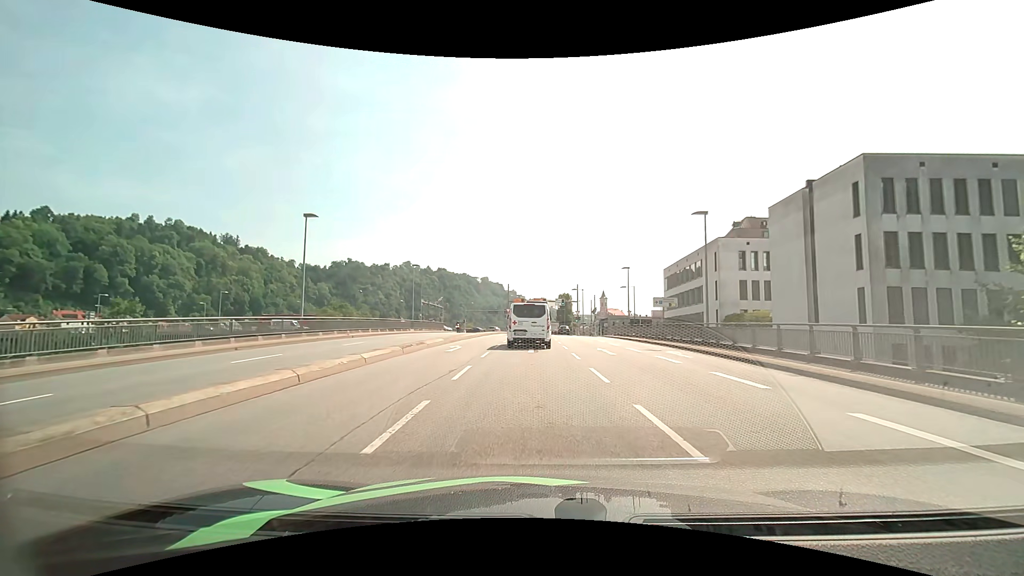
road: primary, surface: asphalt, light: Day
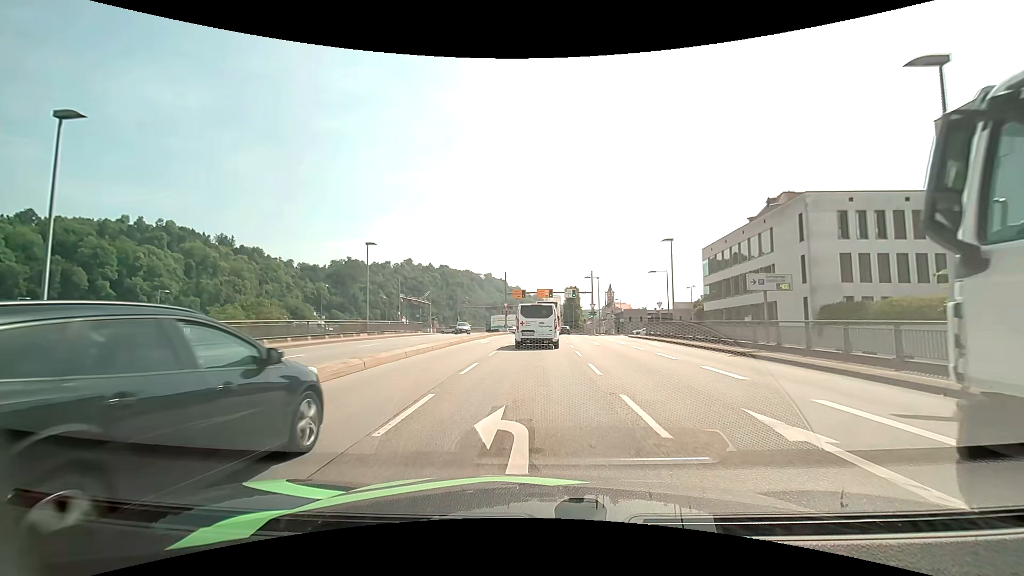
(0.0, +17.0) m; 0°
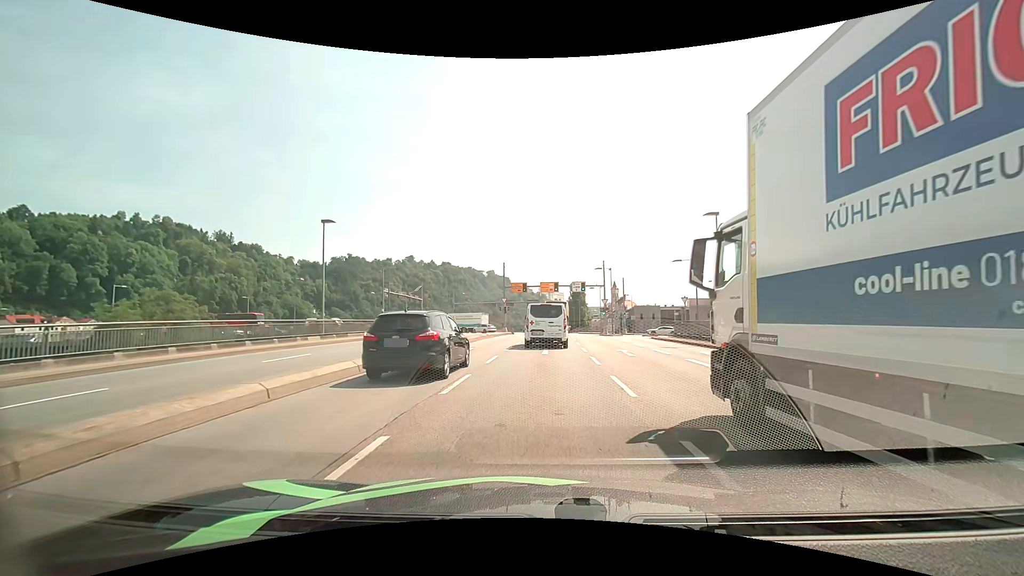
(-0.2, +9.4) m; -1°
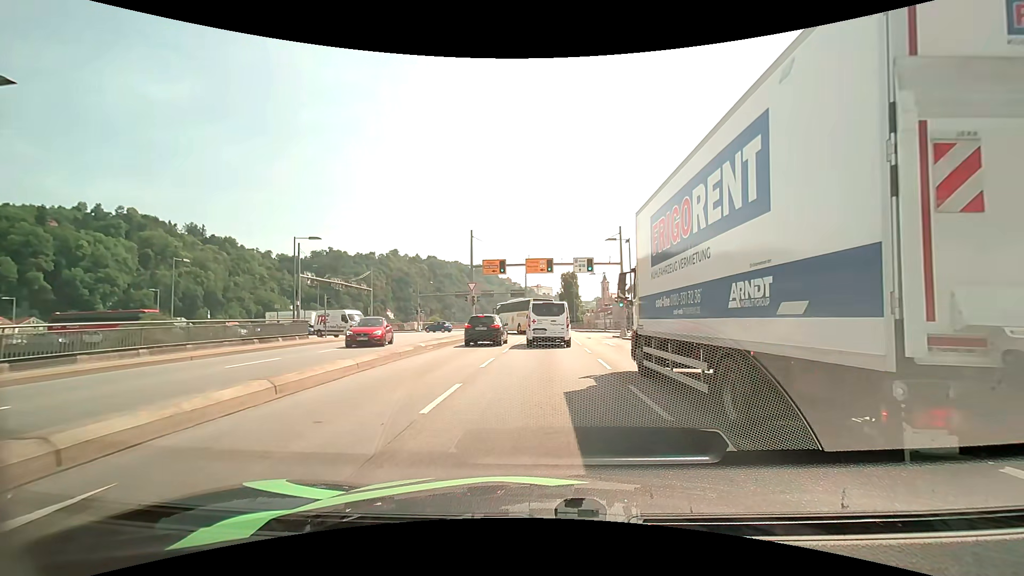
(+0.2, +19.8) m; +1°
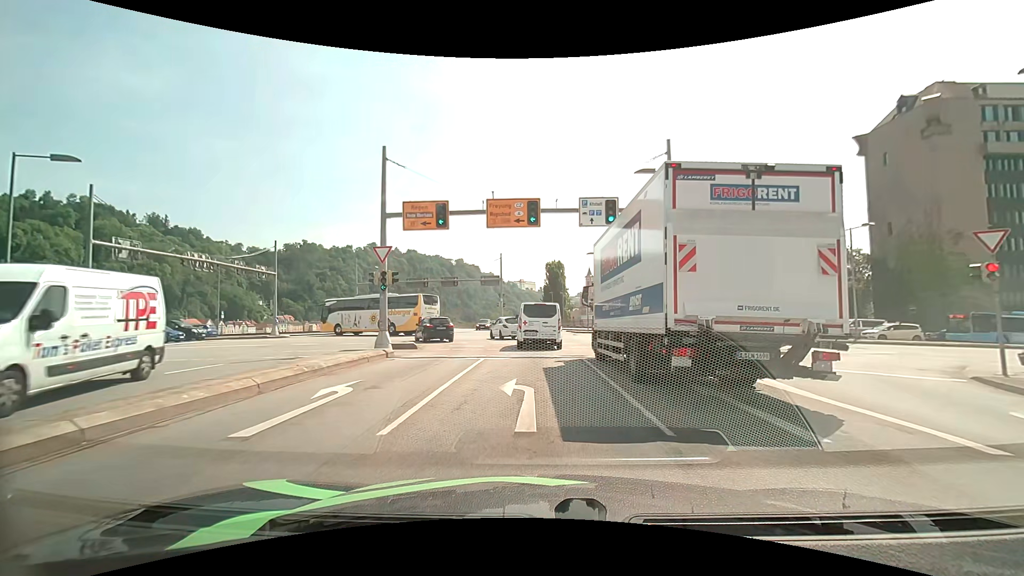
(+0.4, +19.2) m; +2°
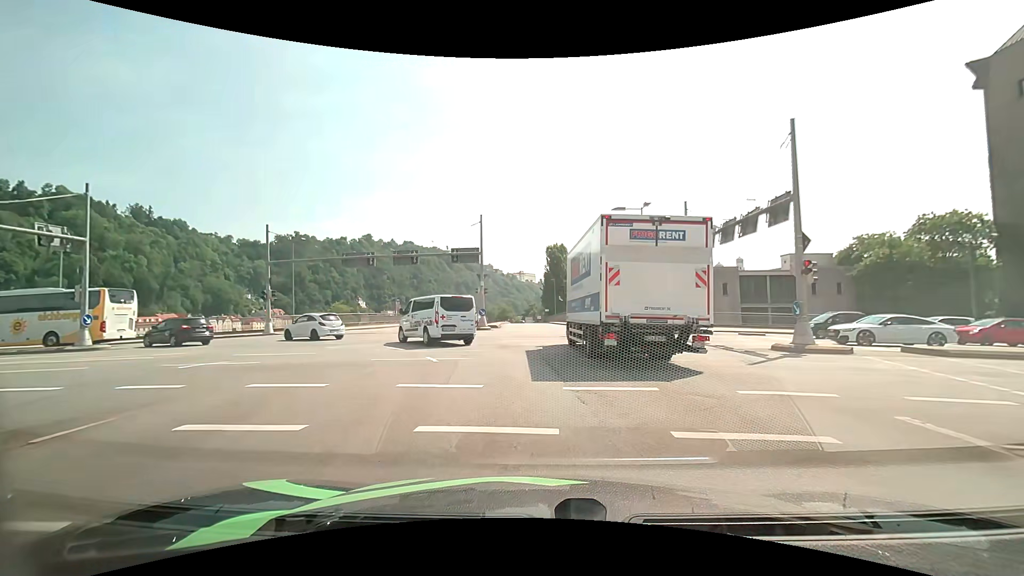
(+0.1, +18.5) m; +1°
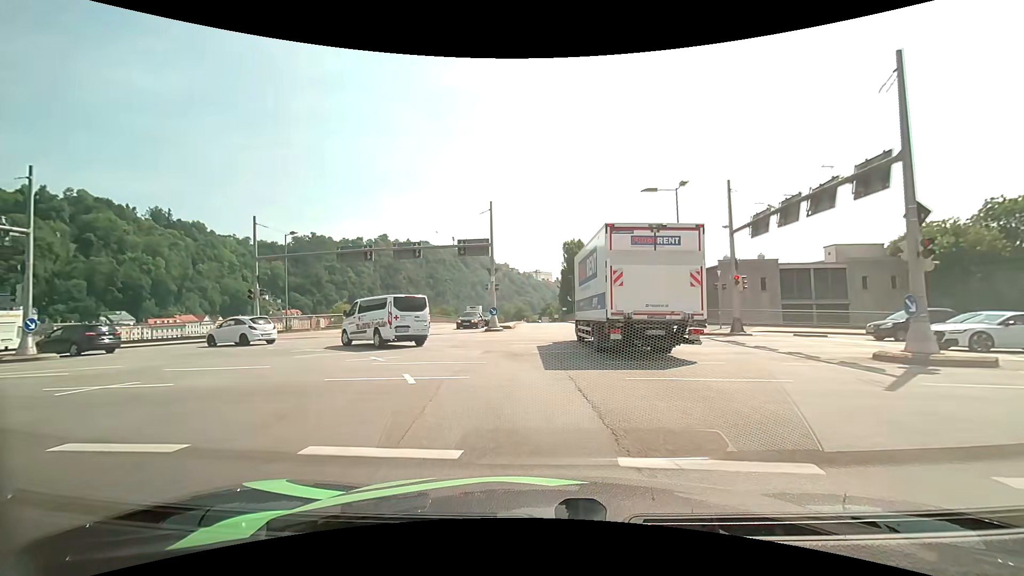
(-0.1, +4.3) m; -2°
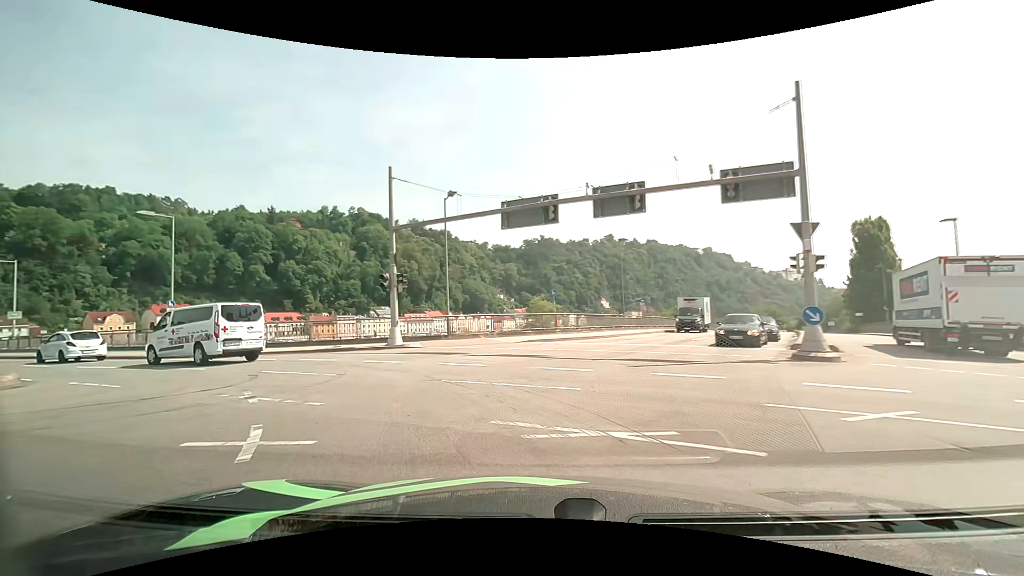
(-2.9, +16.0) m; -26°
(-2, +10) (-9, +17) (-18, +22) (-27, +26) (-36, +31) (-45, +35) (-54, +39) (-63, +44) (-72, +48) (-81, +52) m
